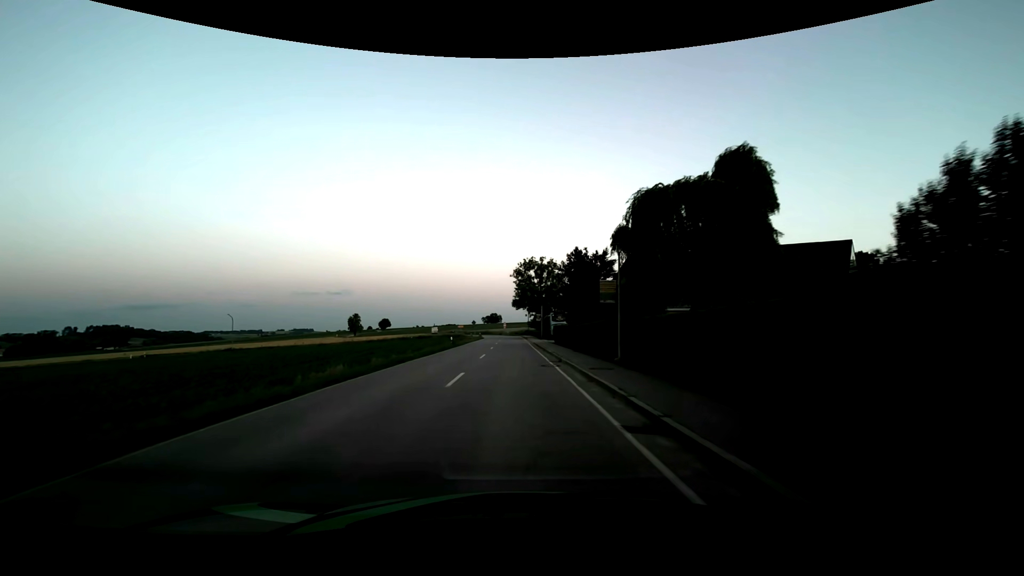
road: secondary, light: Dusk
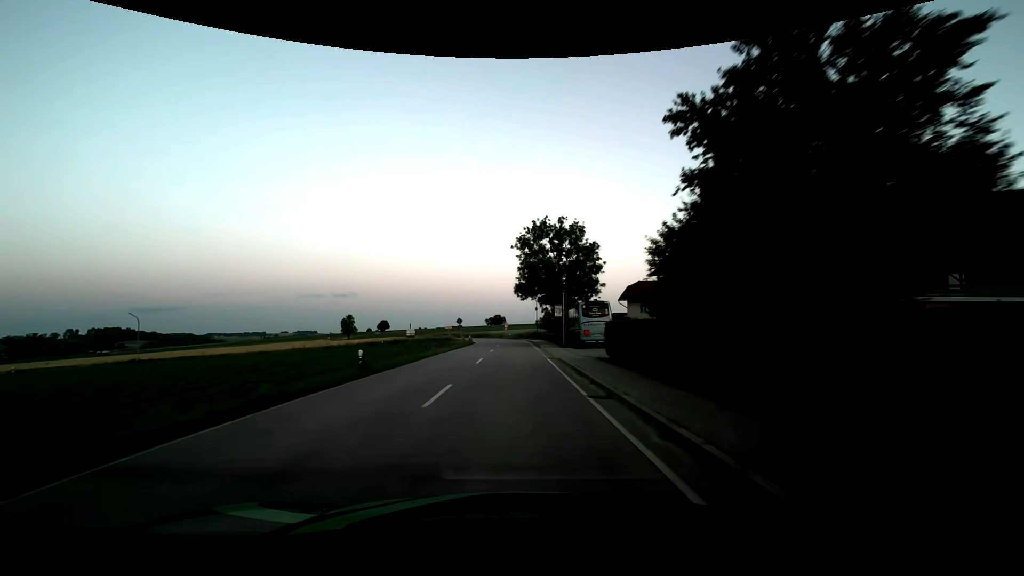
(-0.1, +26.8) m; -1°
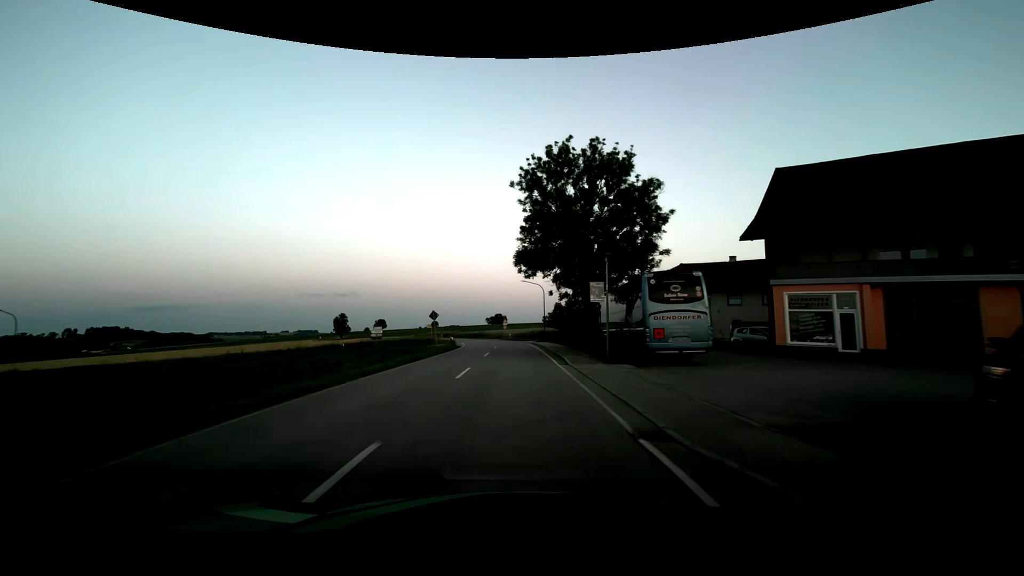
(0.0, +19.0) m; 0°
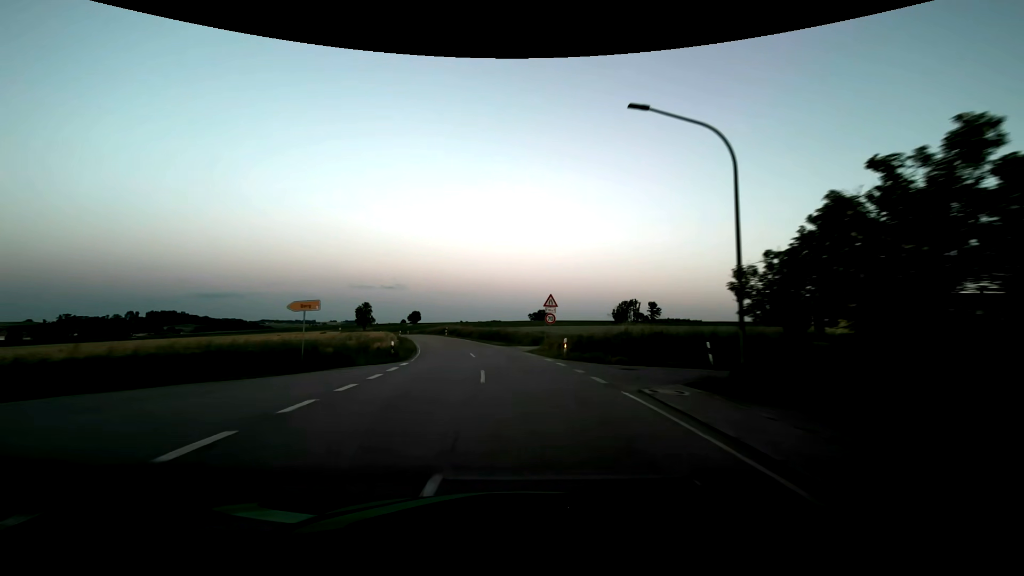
(-1.1, +49.3) m; -5°
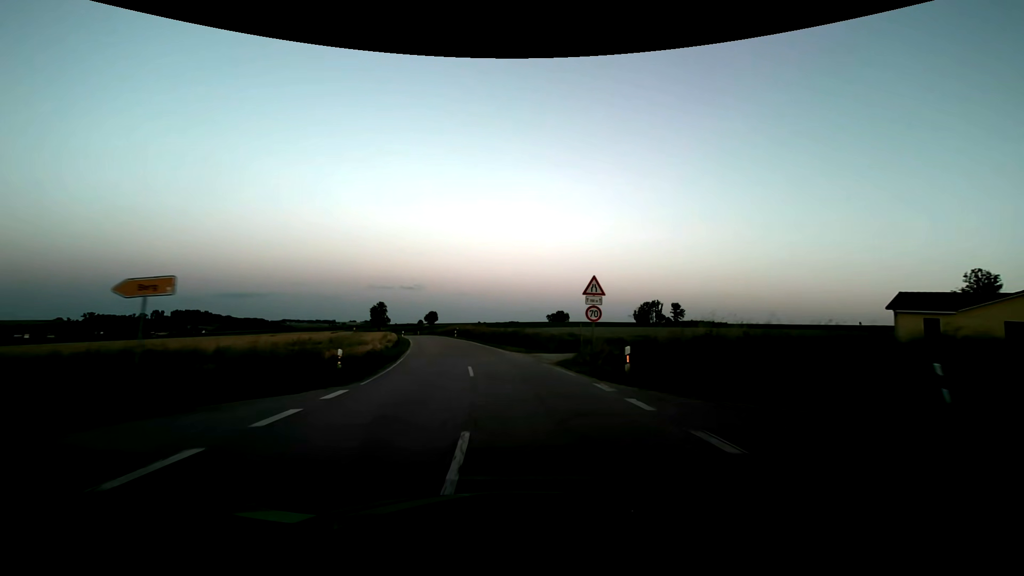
(-0.2, +10.1) m; -2°
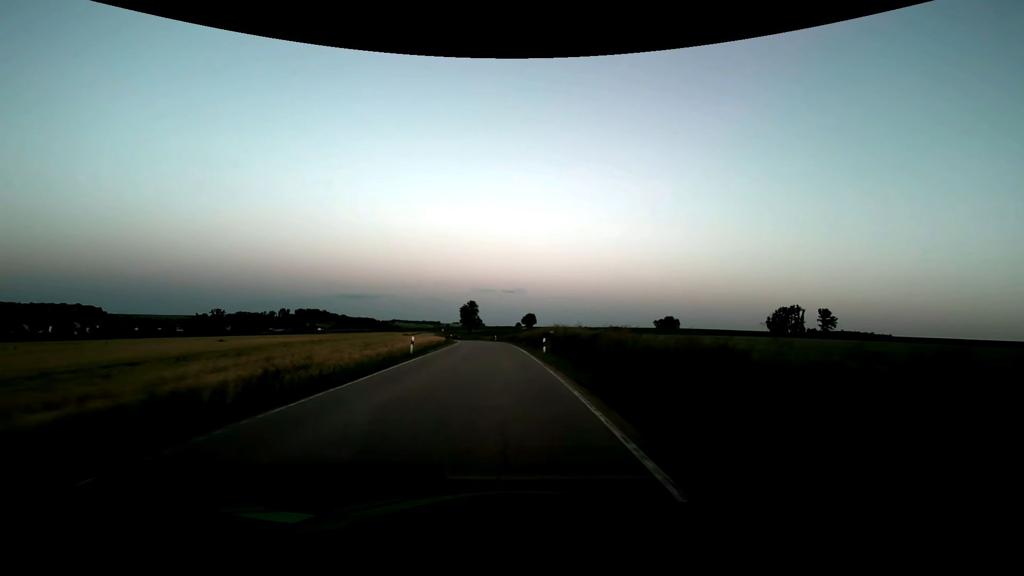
(-4.3, +41.7) m; -12°
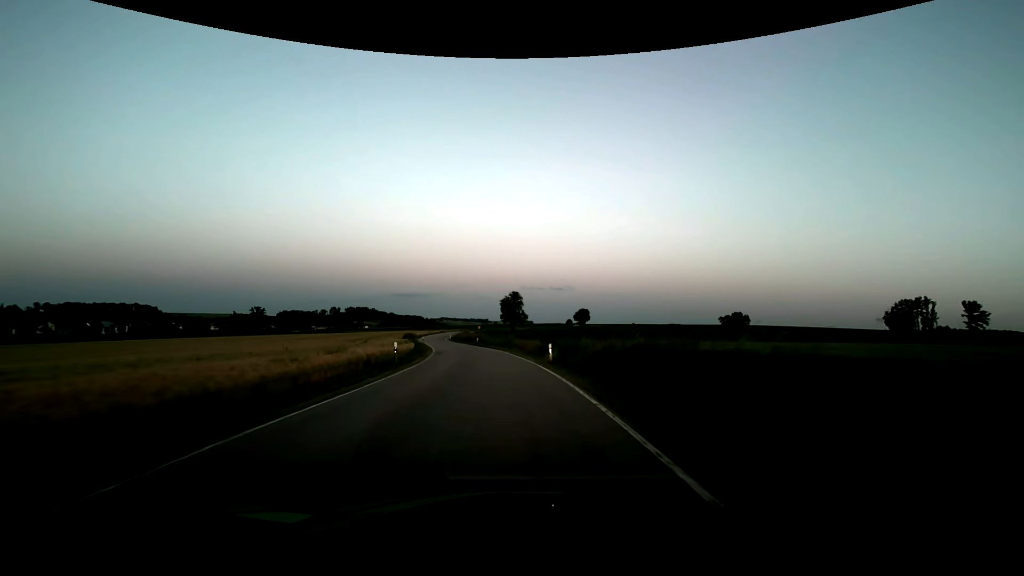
(-2.4, +54.9) m; -5°
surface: asphalt
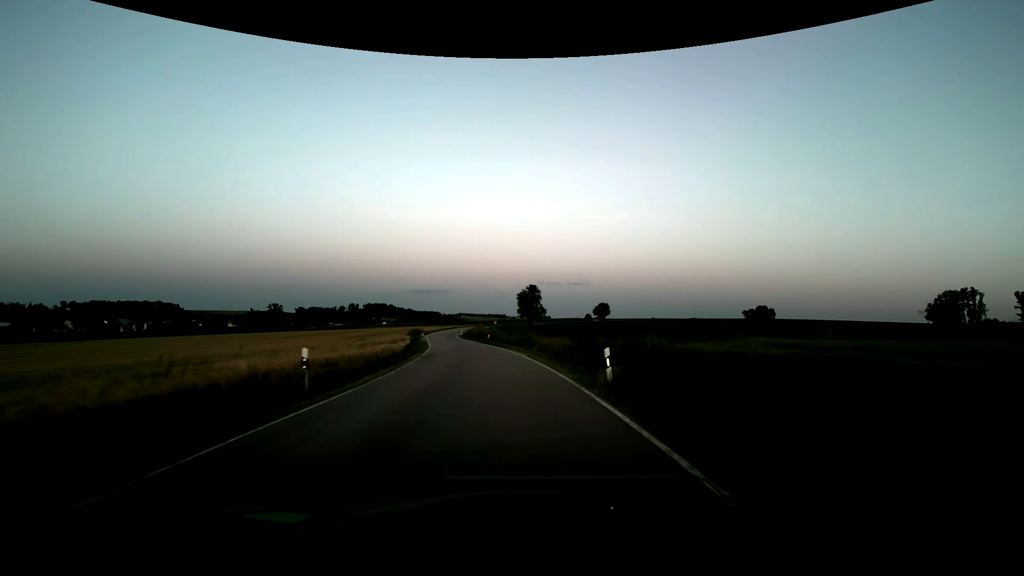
(-0.1, +10.9) m; -2°
(0, +10) (-1, +20) (-2, +30) (-3, +40) (-5, +50) (-7, +59) (-9, +69) (-11, +79) (-12, +89) (-13, +99) m
